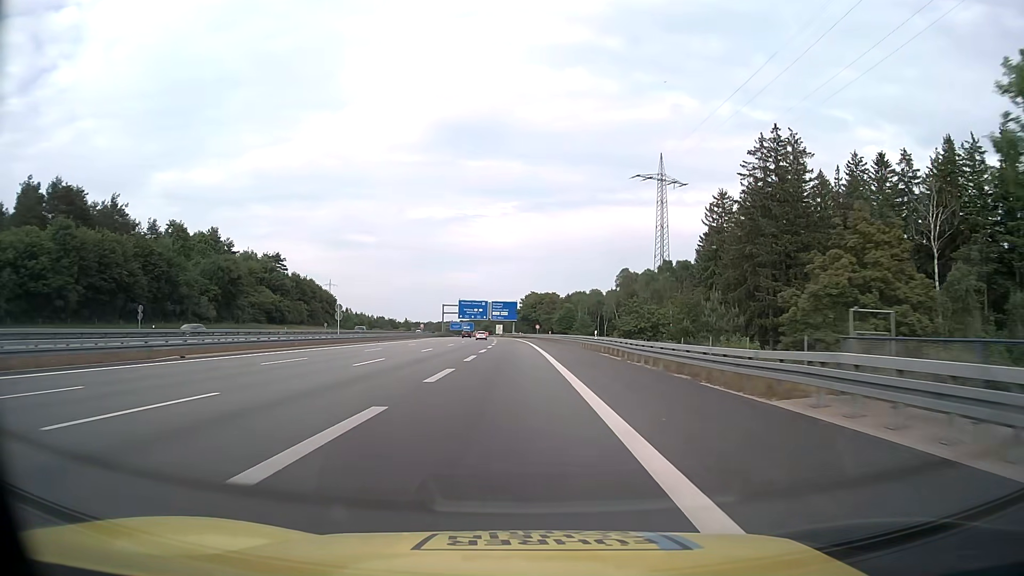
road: motorway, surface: asphalt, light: Day
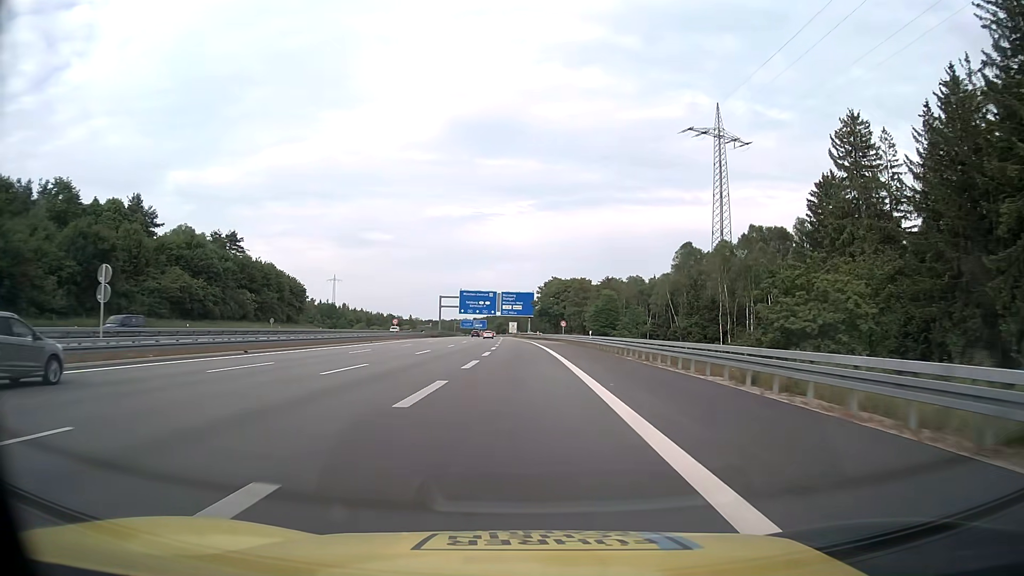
(-0.4, +42.6) m; -1°
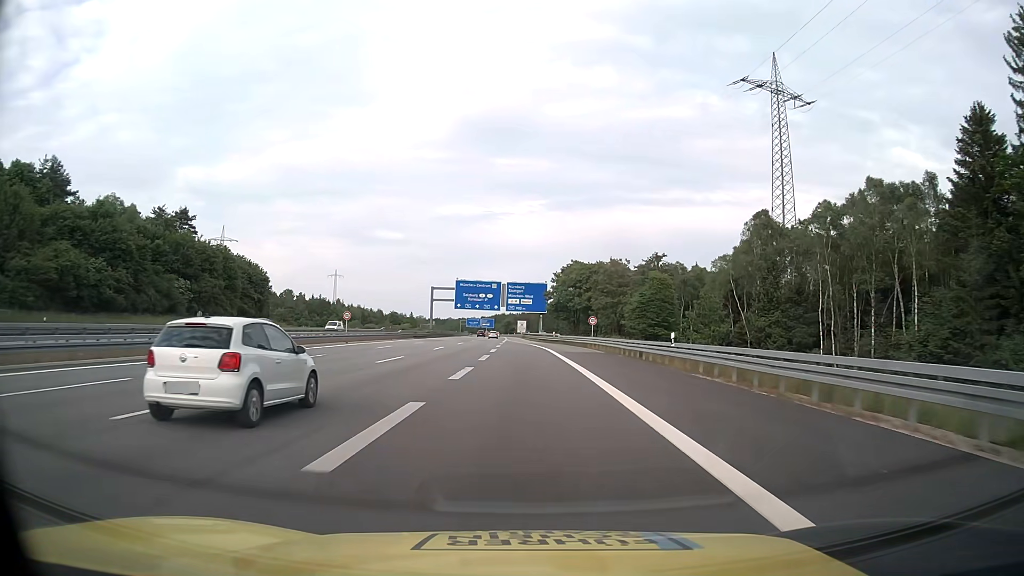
(-0.1, +29.7) m; -1°
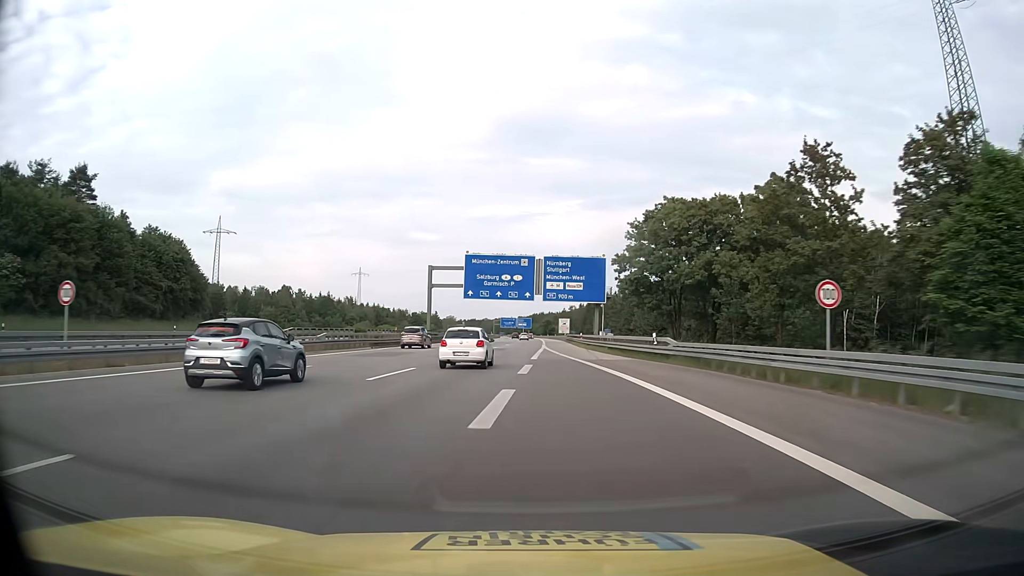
(-1.1, +45.3) m; -3°
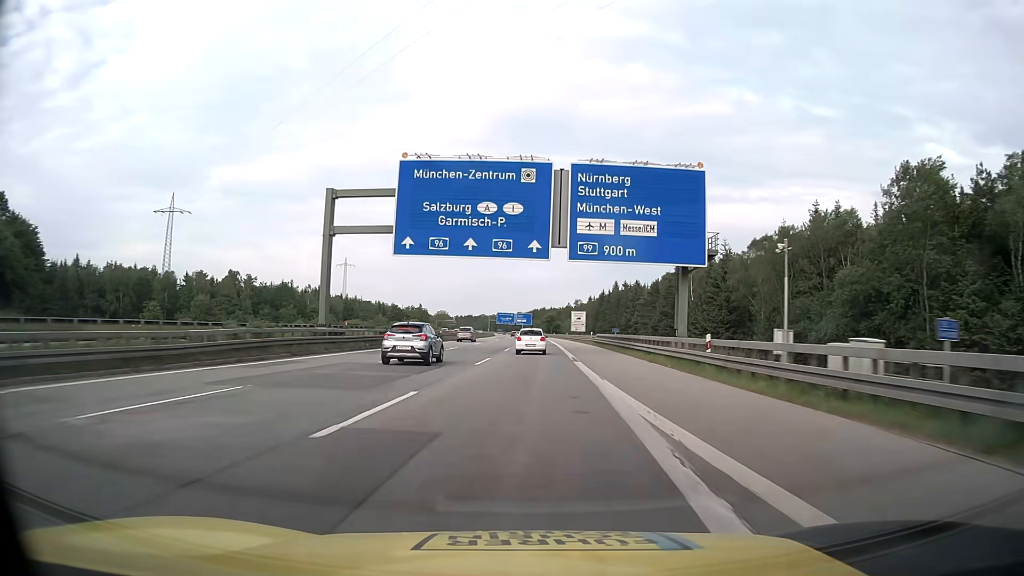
(-0.5, +46.2) m; 0°
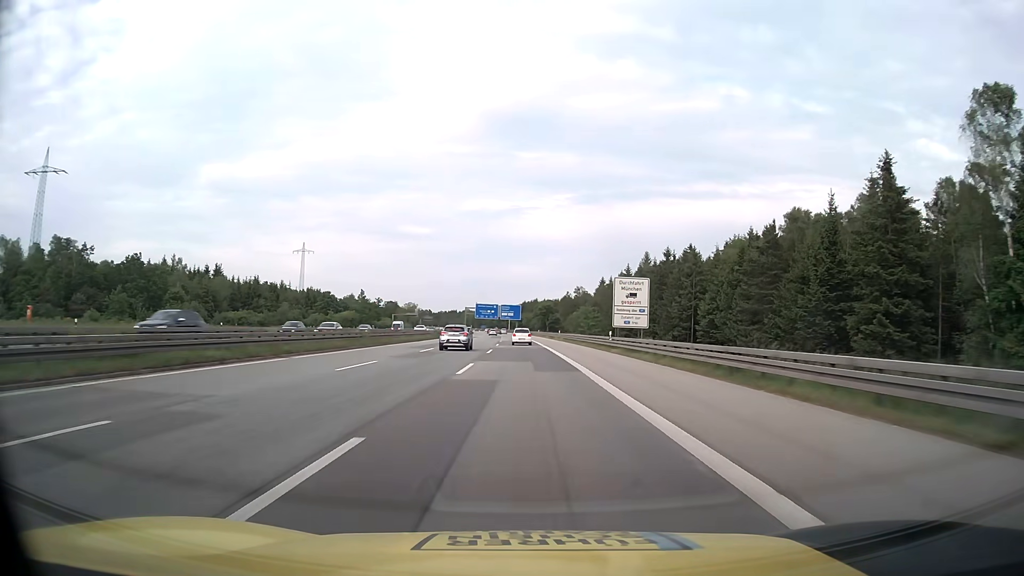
(+1.3, +78.6) m; +1°
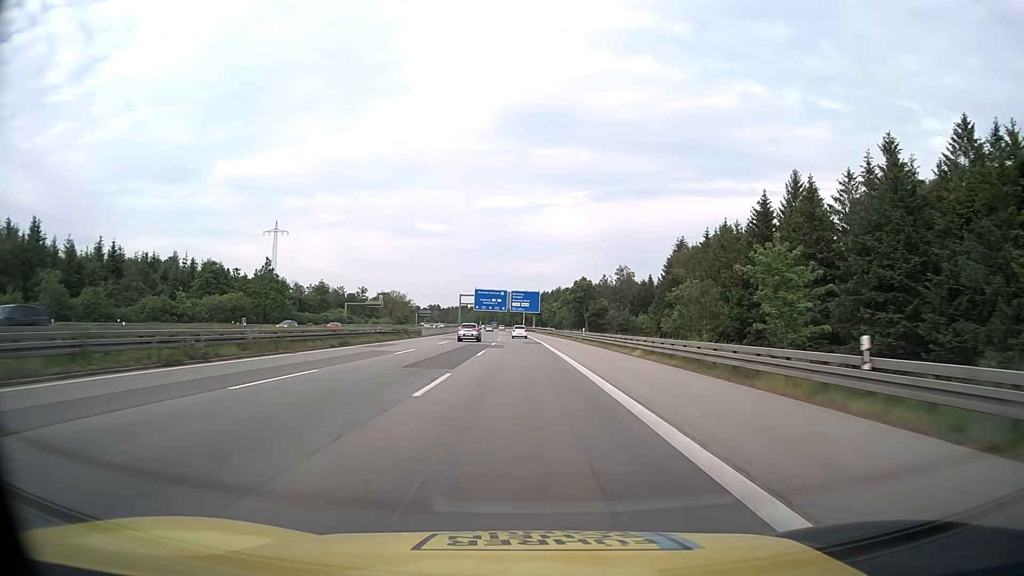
(-1.2, +80.4) m; -2°
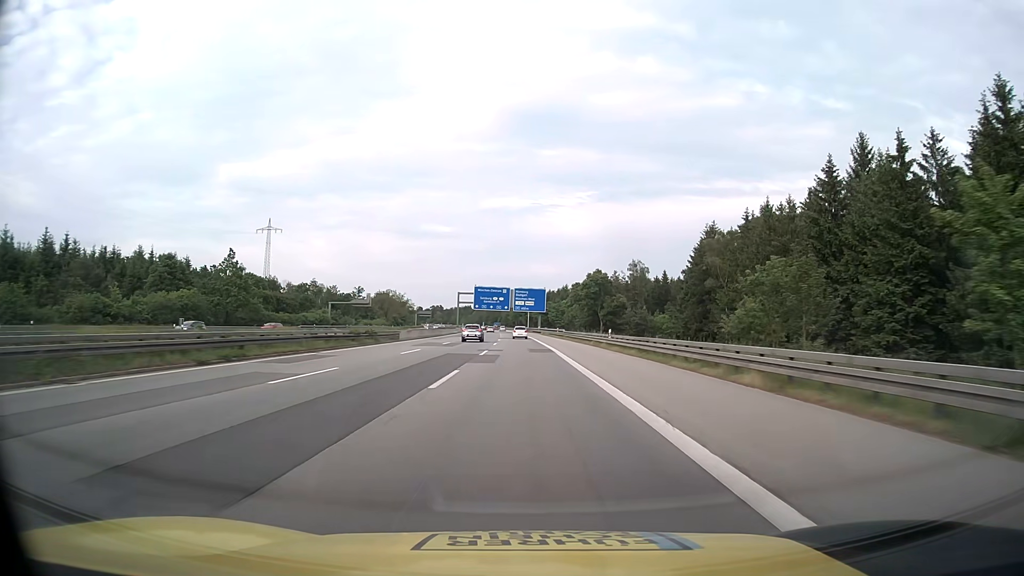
(0.0, +16.2) m; 0°
(0, +10) (0, +20) (0, +30) (0, +40) (-1, +50) (-1, +60) (-1, +70) (-1, +80) (-2, +90) (-2, +100) m
